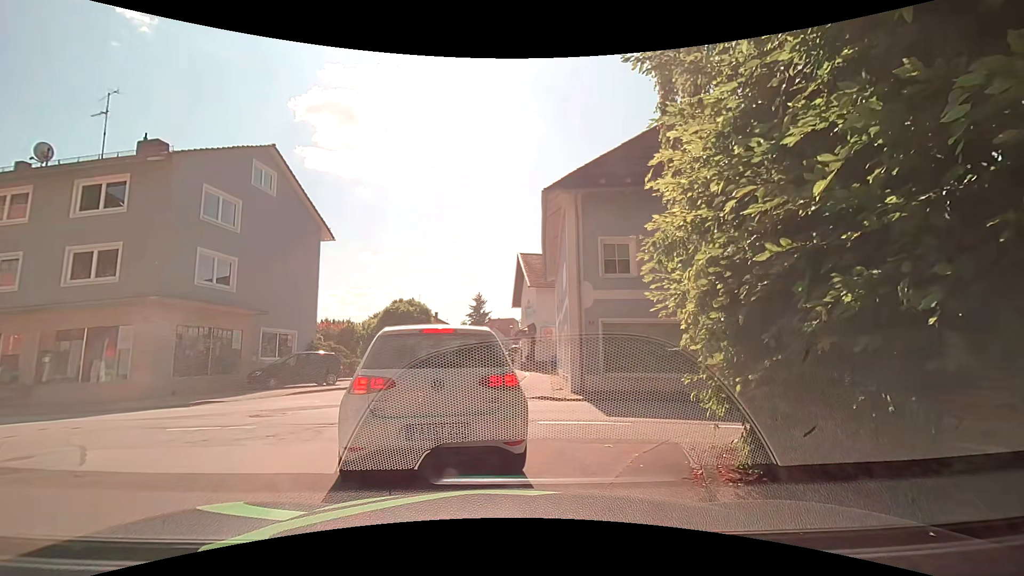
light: Day
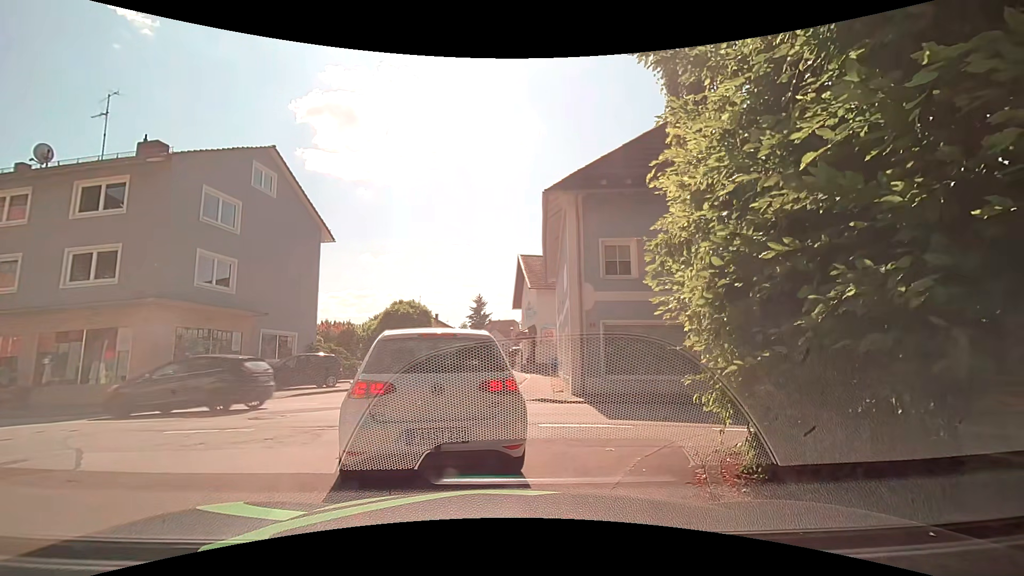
(0.0, +0.3) m; 0°
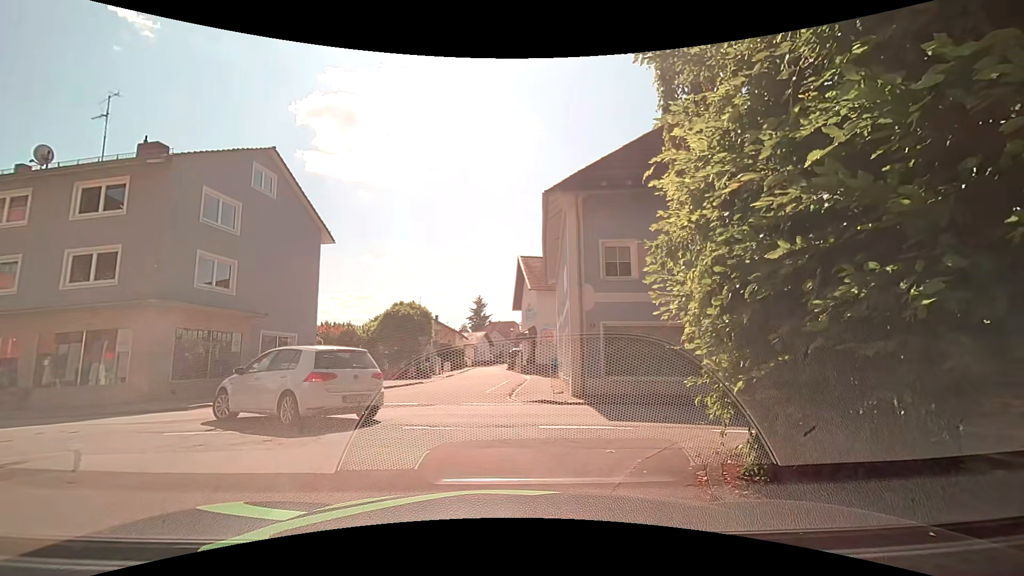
(0.0, 0.0) m; 0°
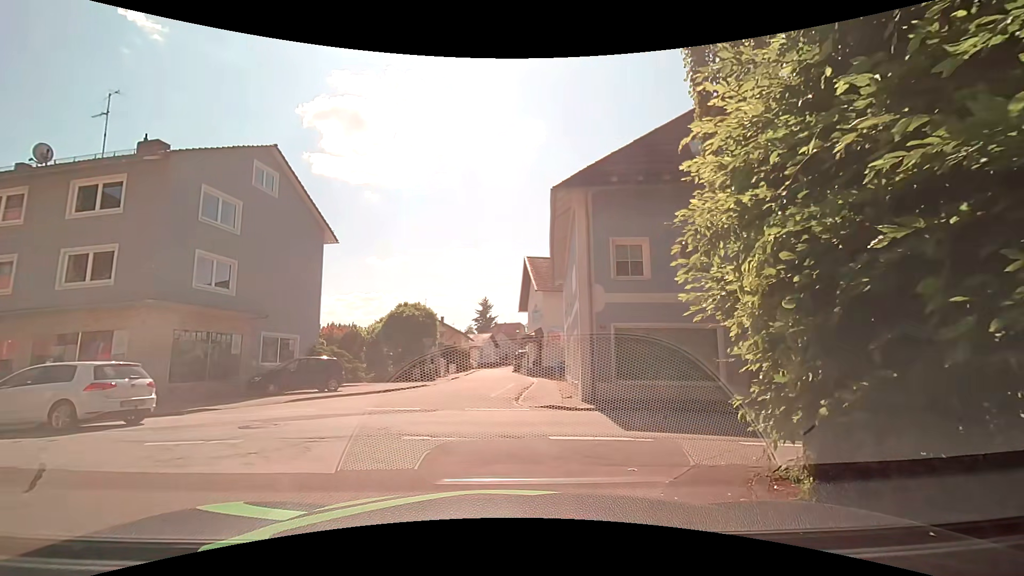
(0.0, +0.7) m; 0°
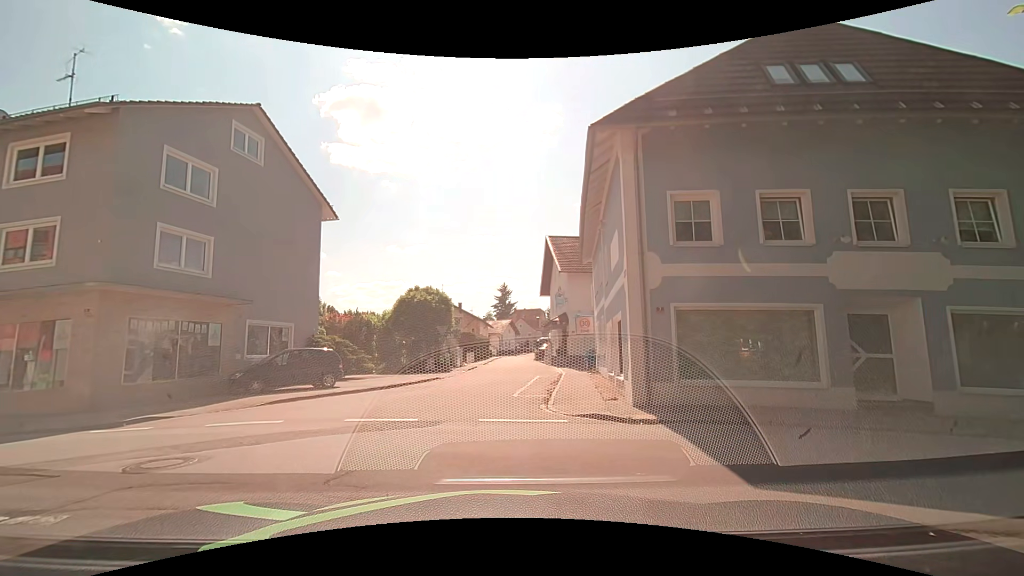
(-0.2, +3.7) m; -2°
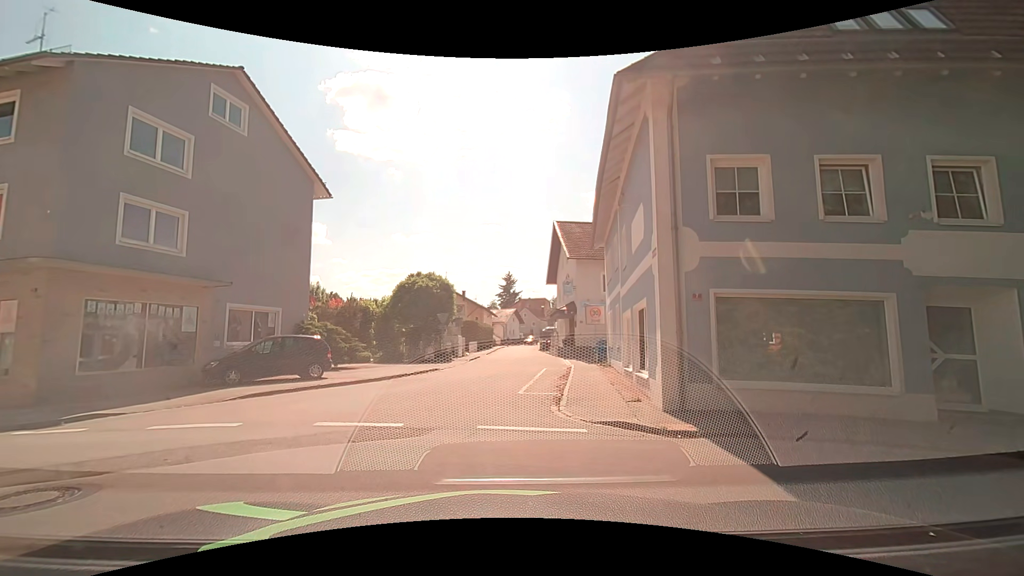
(0.0, +1.9) m; 0°
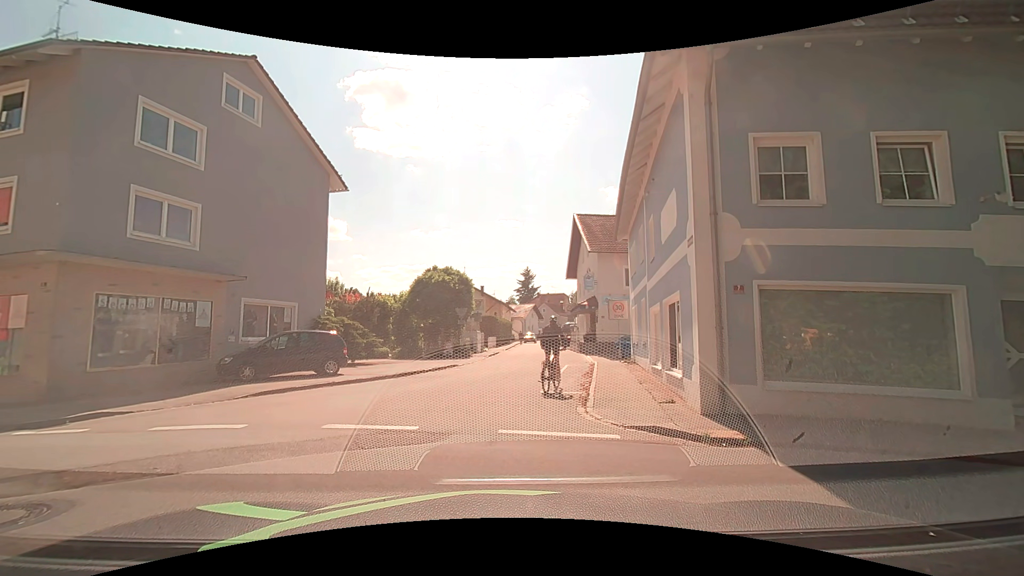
(0.0, +0.8) m; 0°
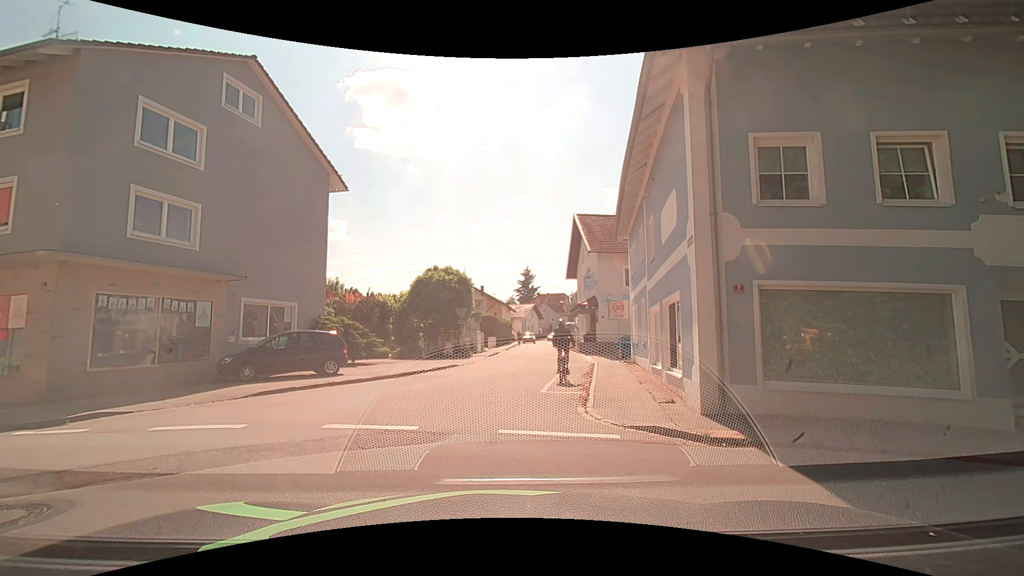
(0.0, 0.0) m; 0°
